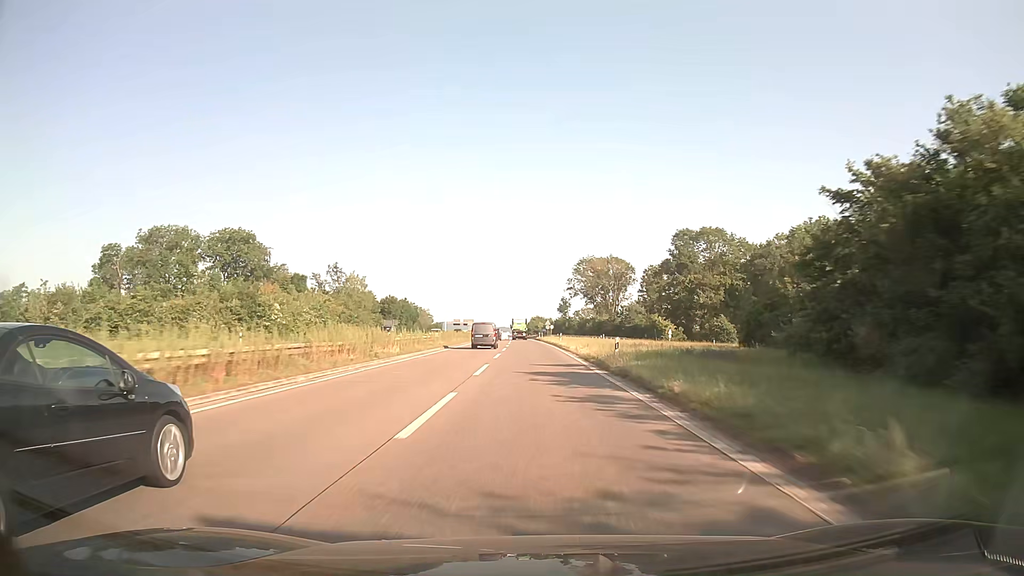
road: trunk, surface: asphalt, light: Day
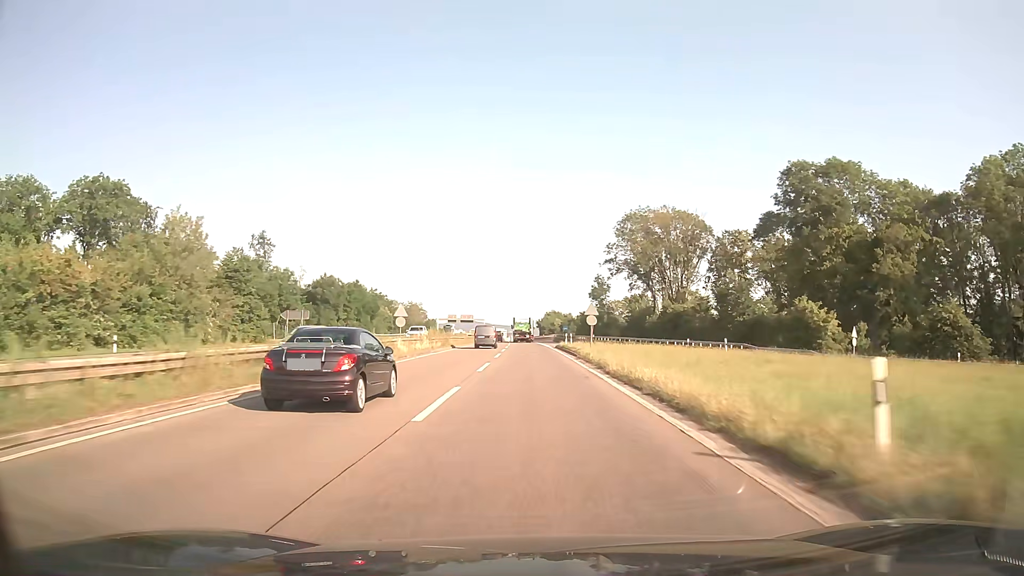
(-0.5, +58.8) m; -1°
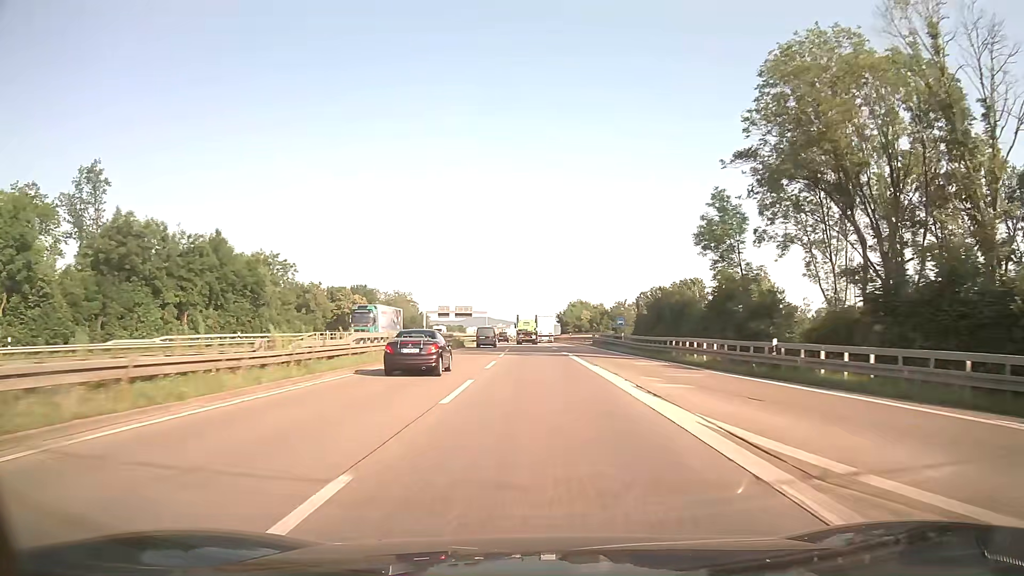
(-0.7, +58.2) m; -1°
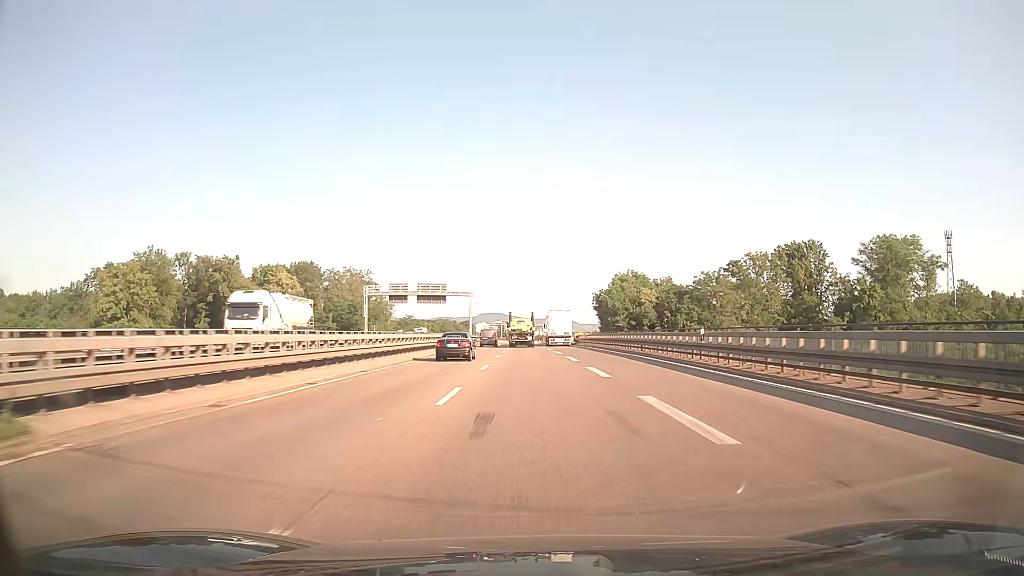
(-0.8, +72.2) m; -1°
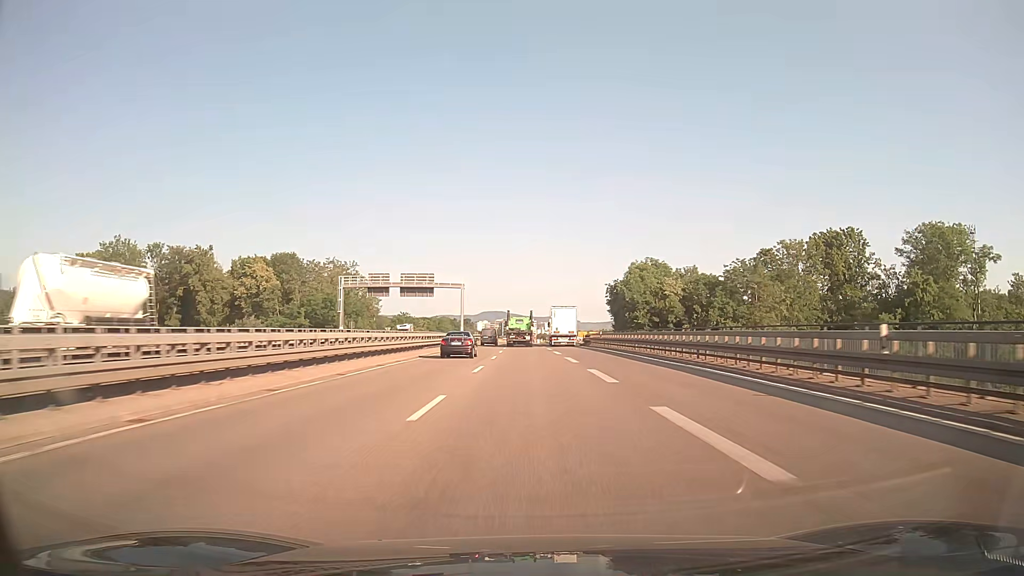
(0.0, +14.4) m; 0°
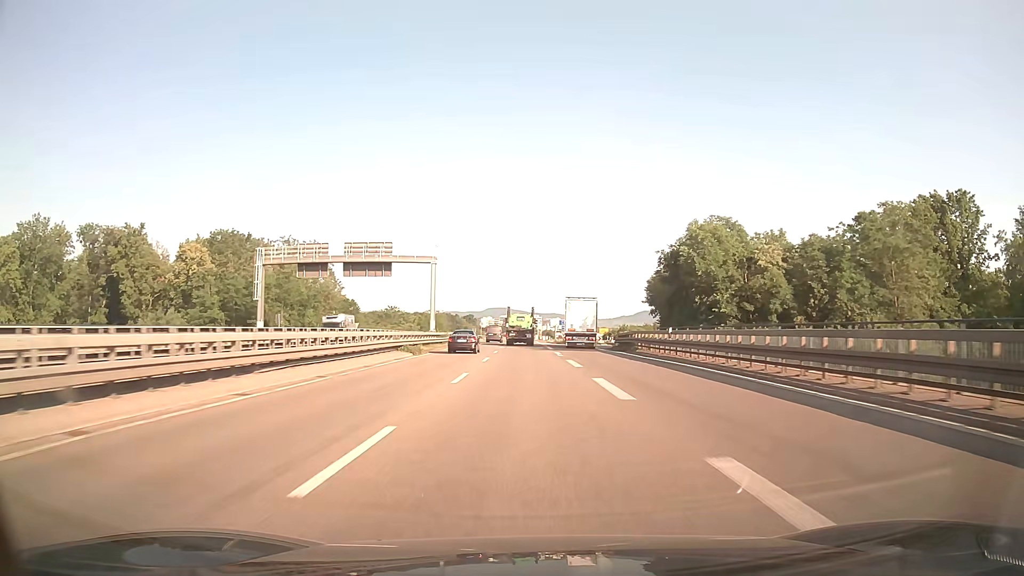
(-0.2, +28.8) m; 0°
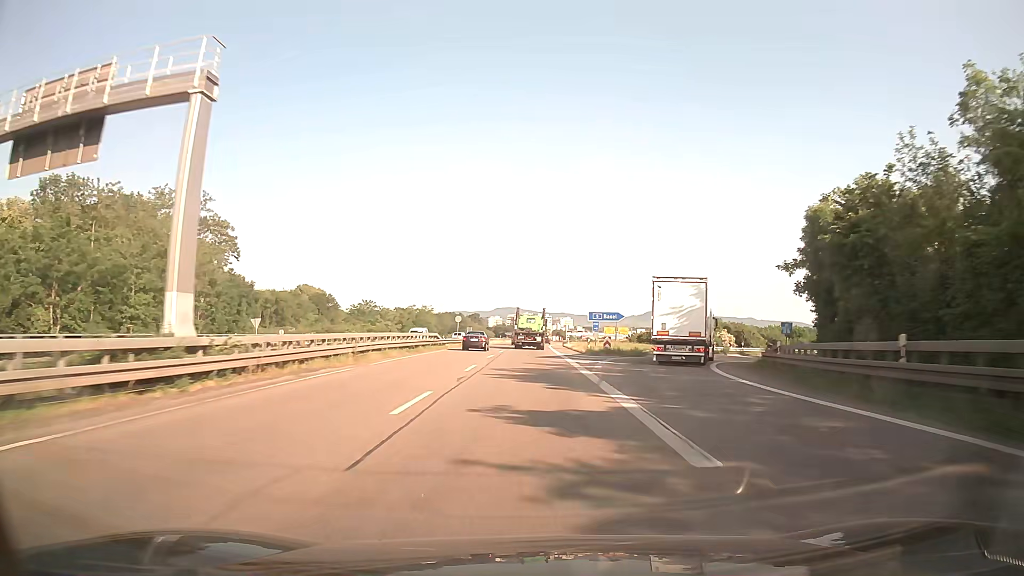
(-0.3, +43.1) m; -1°
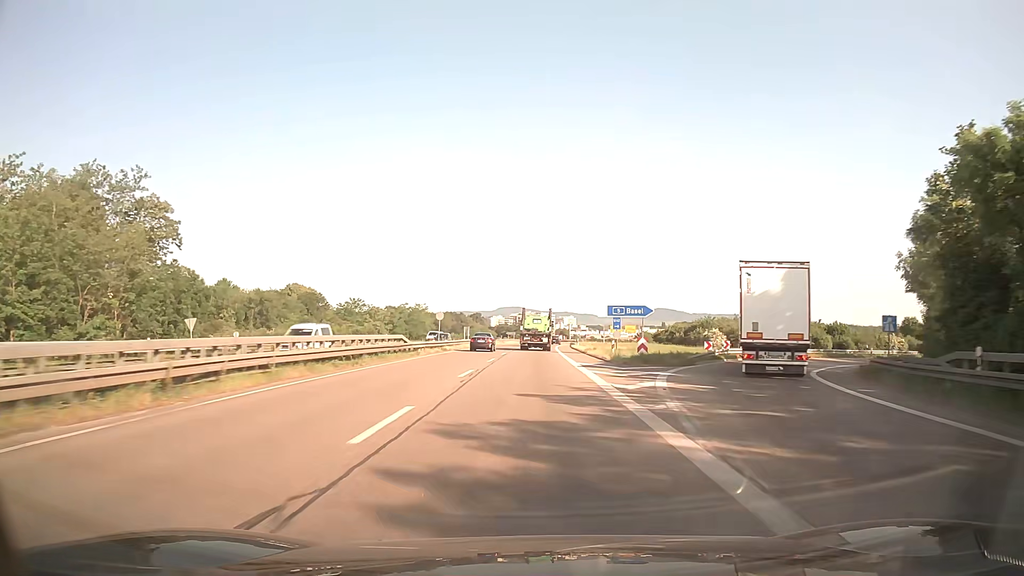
(0.0, +14.2) m; 0°
(0, +10) (0, +20) (0, +30) (0, +40) (0, +50) (+1, +60) (+1, +70) (+1, +80) (+1, +90) (+2, +100) m
